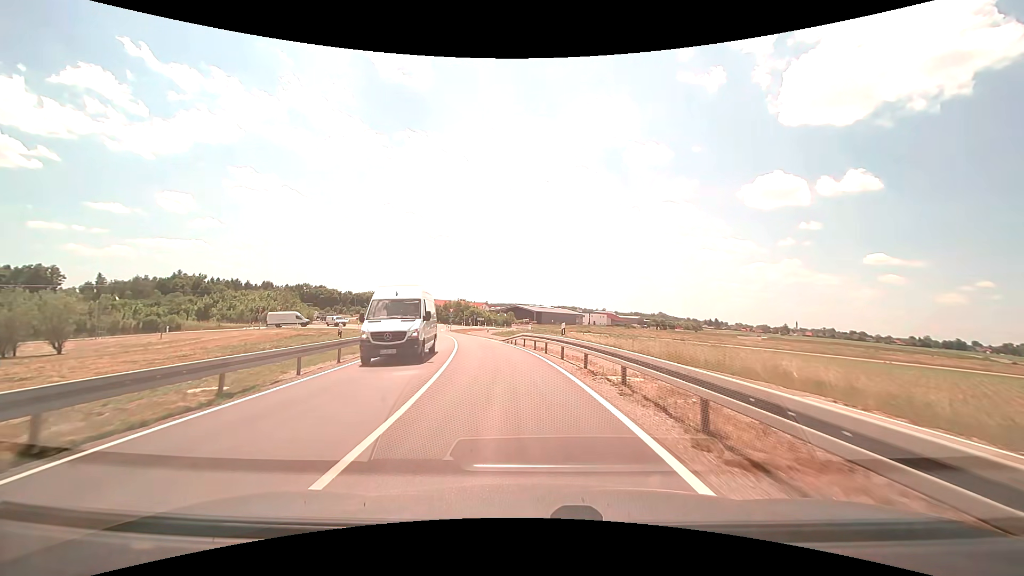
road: tertiary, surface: asphalt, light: Day
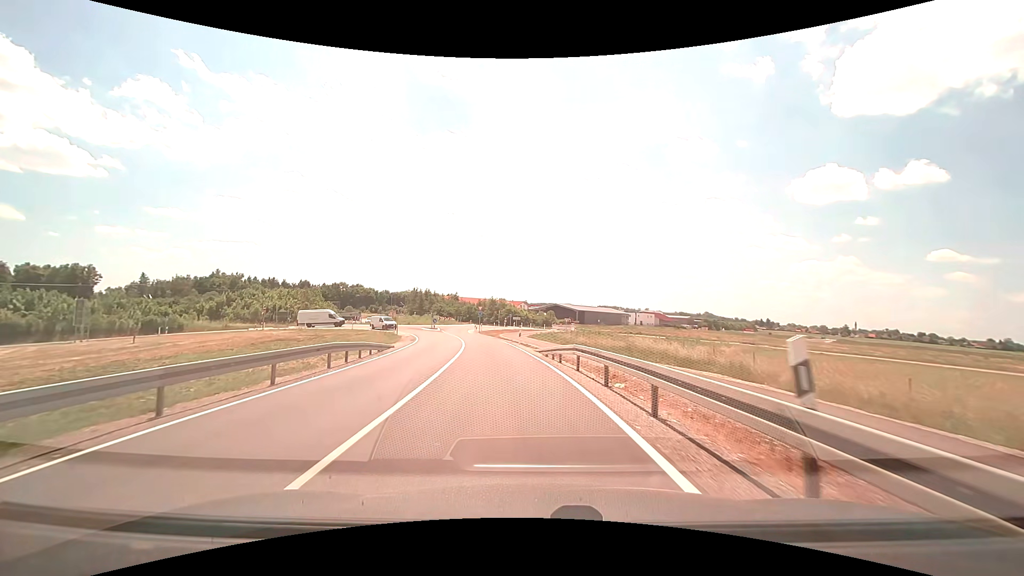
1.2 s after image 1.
(-0.6, +14.2) m; -4°
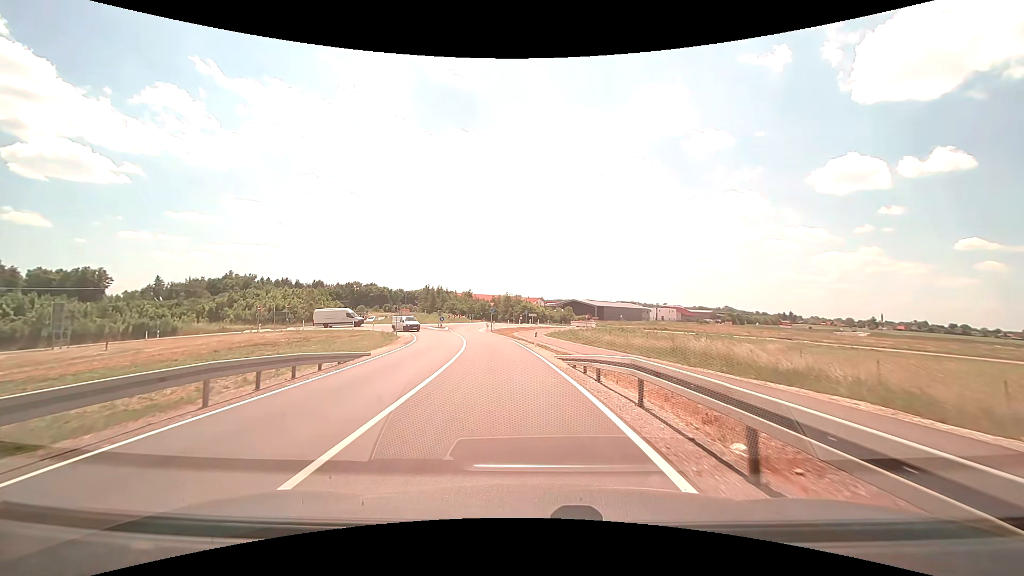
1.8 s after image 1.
(-0.1, +7.0) m; -2°
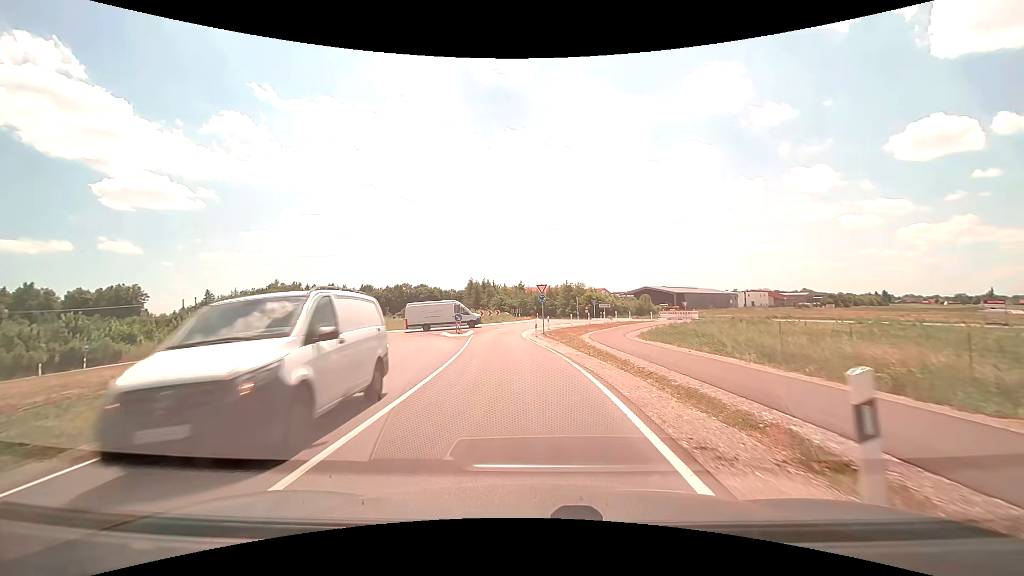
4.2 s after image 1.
(-1.5, +26.8) m; -7°
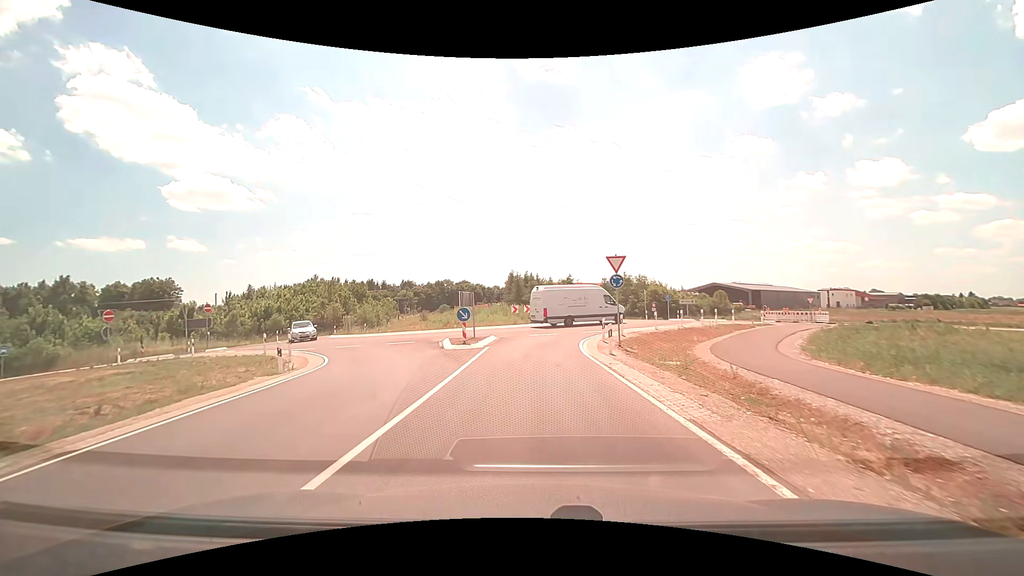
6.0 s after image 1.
(-0.8, +17.0) m; -5°
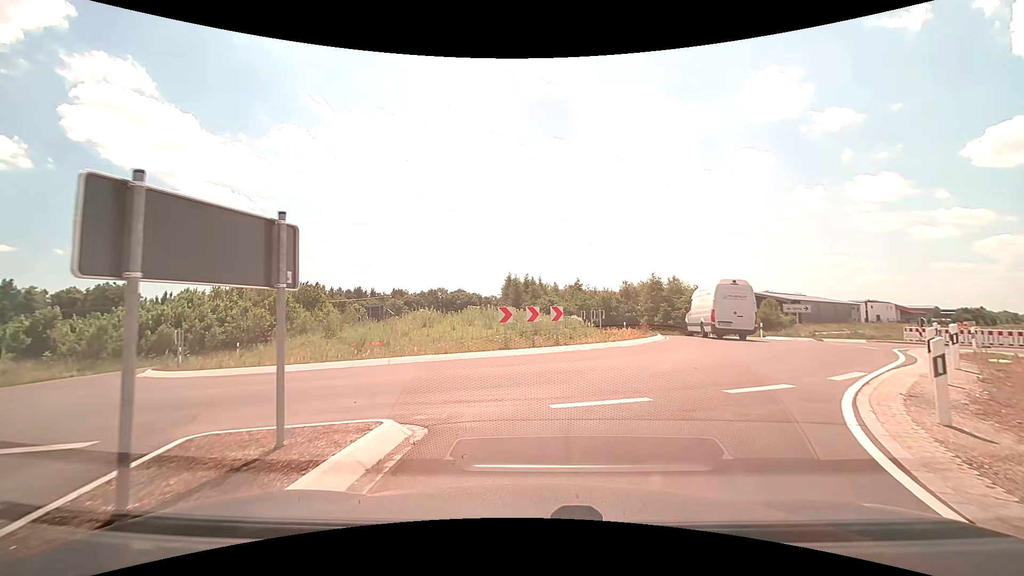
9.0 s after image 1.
(-0.6, +19.3) m; 0°
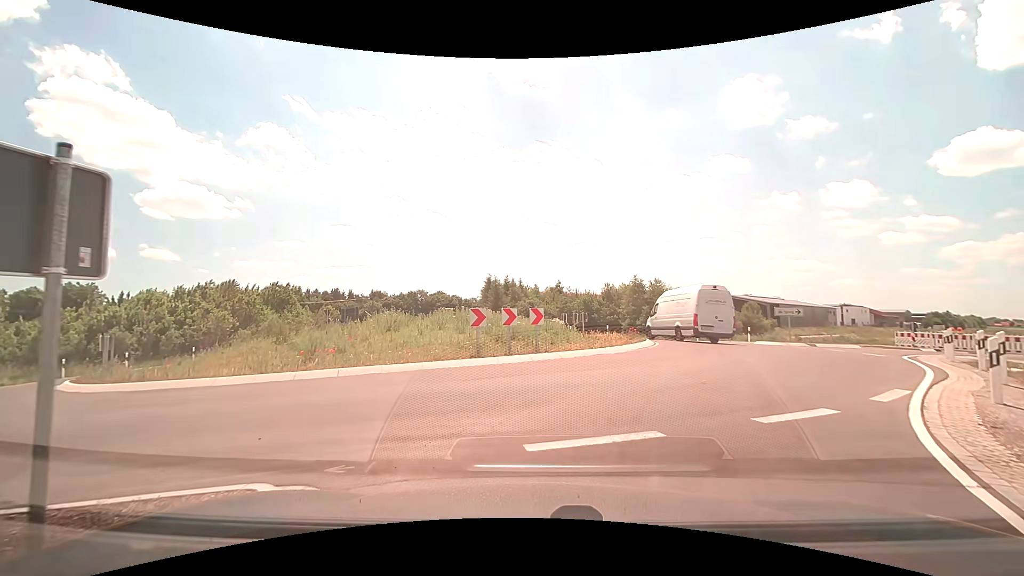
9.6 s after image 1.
(0.0, +2.0) m; +2°
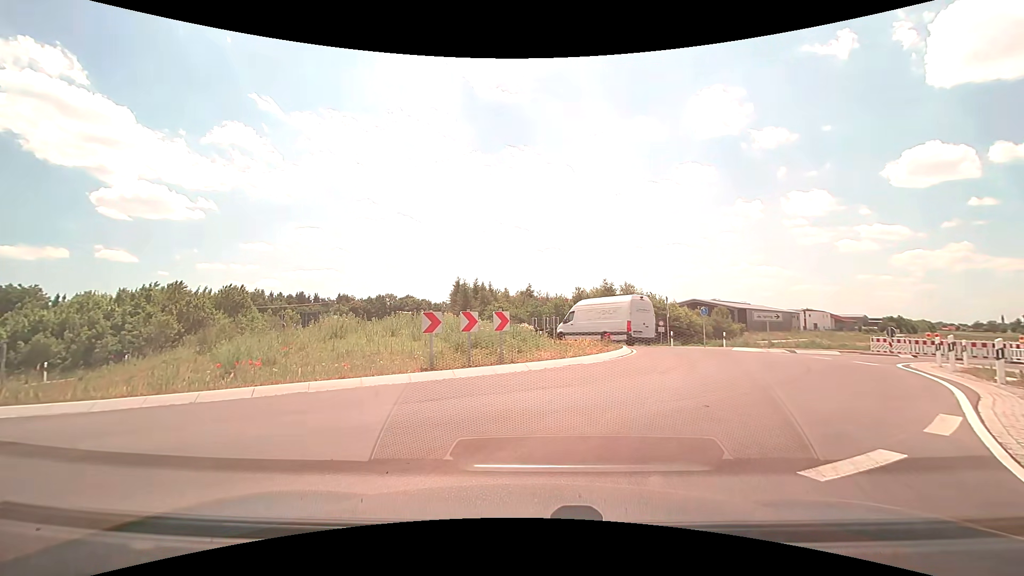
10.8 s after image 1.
(0.0, +1.9) m; +2°
(+2, +10) (+6, +19) (+6, +29) (0, +37) (-7, +43) (-12, +52) (-15, +62) (-17, +71) (-20, +81) (-24, +90) m
